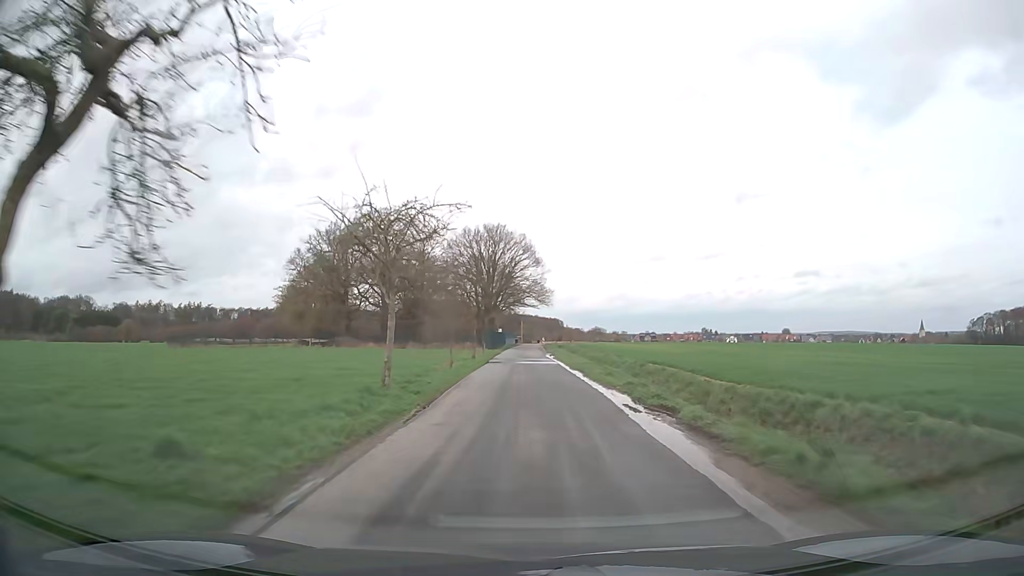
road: unclassified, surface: asphalt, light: Day
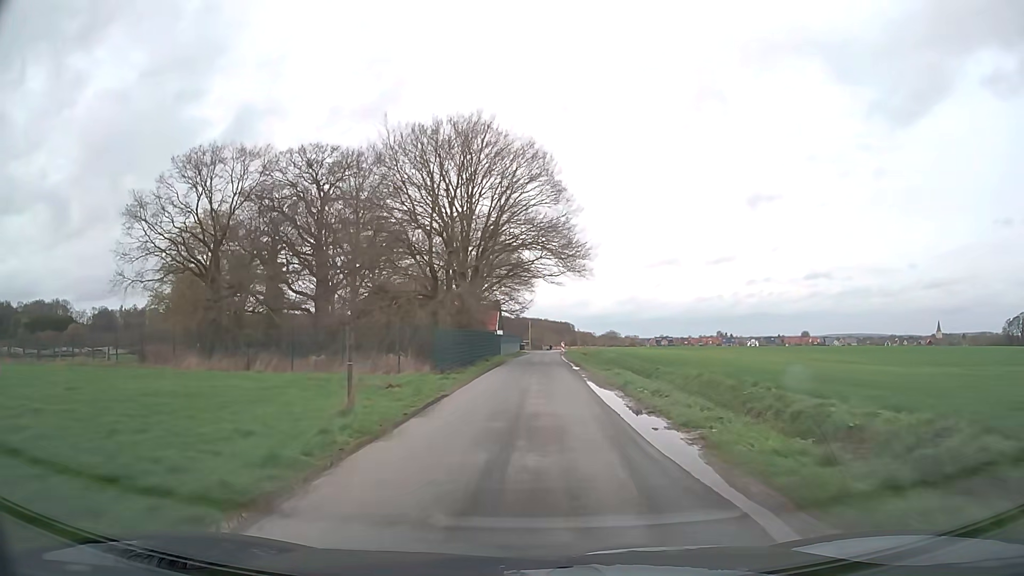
(-0.3, +40.3) m; -1°
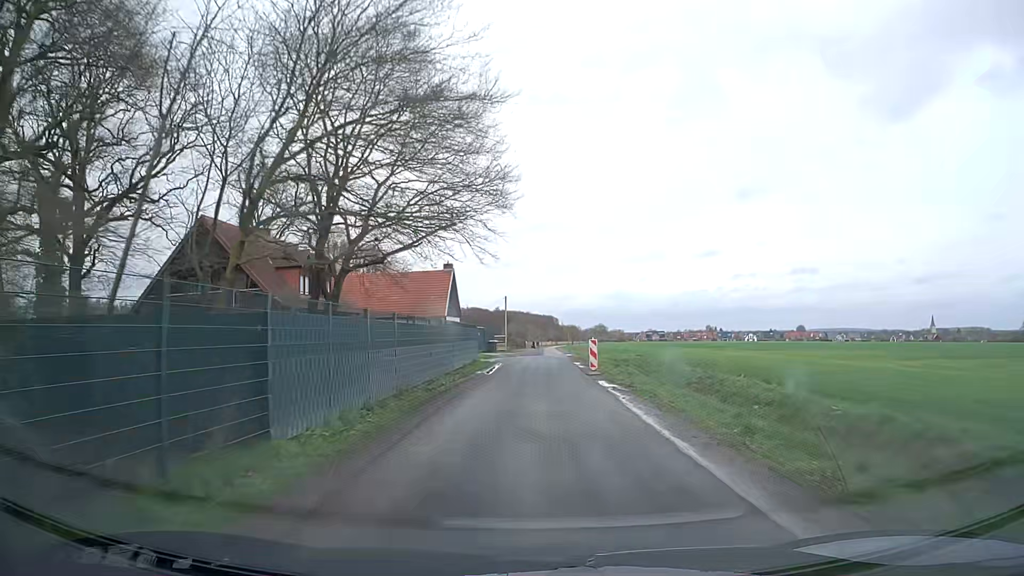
(+0.5, +47.9) m; +1°
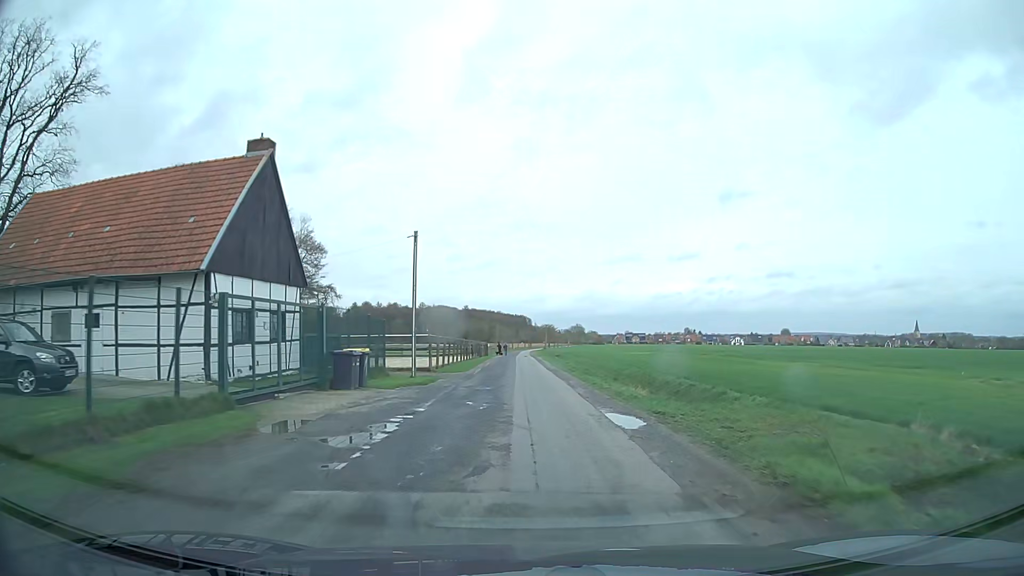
(+1.1, +41.7) m; +3°
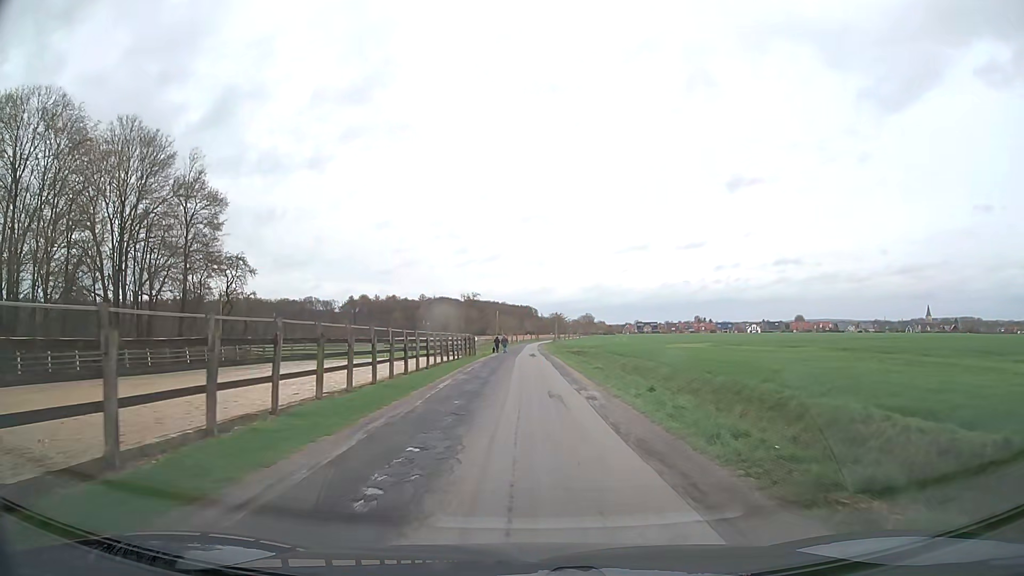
(-0.1, +27.6) m; 0°
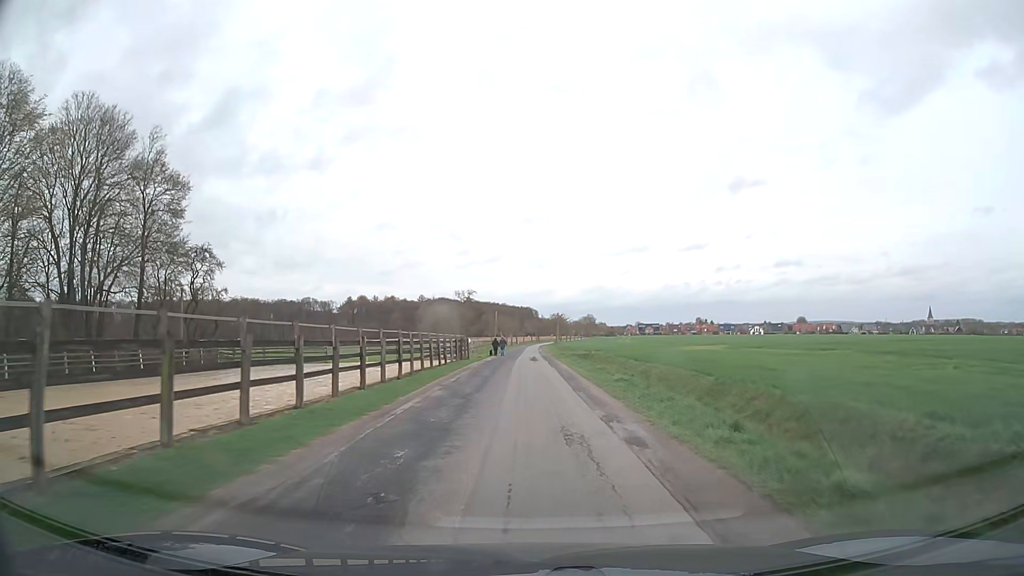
(0.0, +6.4) m; 0°
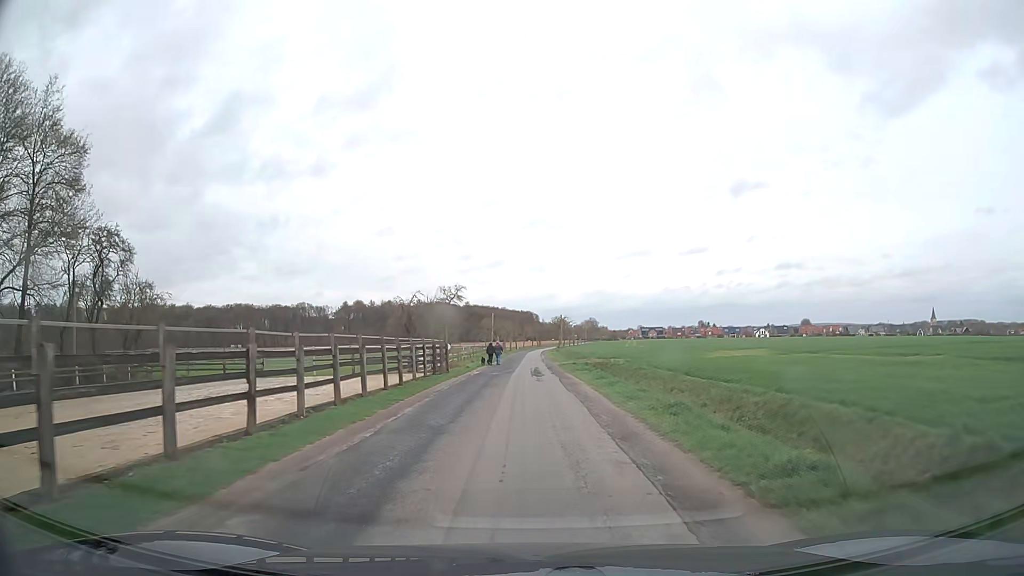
(0.0, +12.5) m; 0°
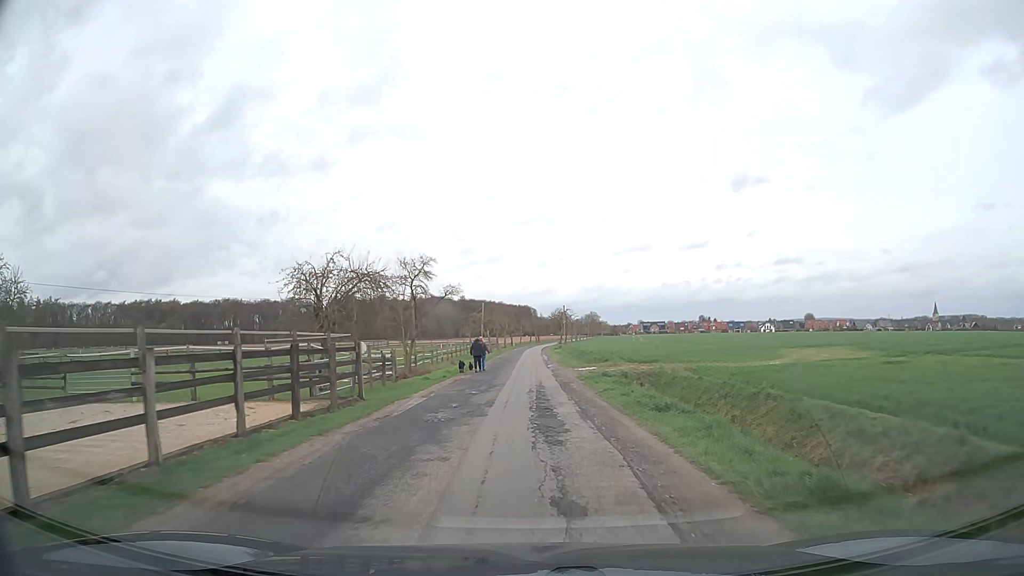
(0.0, +17.9) m; 0°
(0, +10) (0, +20) (0, +30) (0, +40) (0, +50) (0, +60) (0, +70) (0, +80) (0, +90) (+1, +100) m
